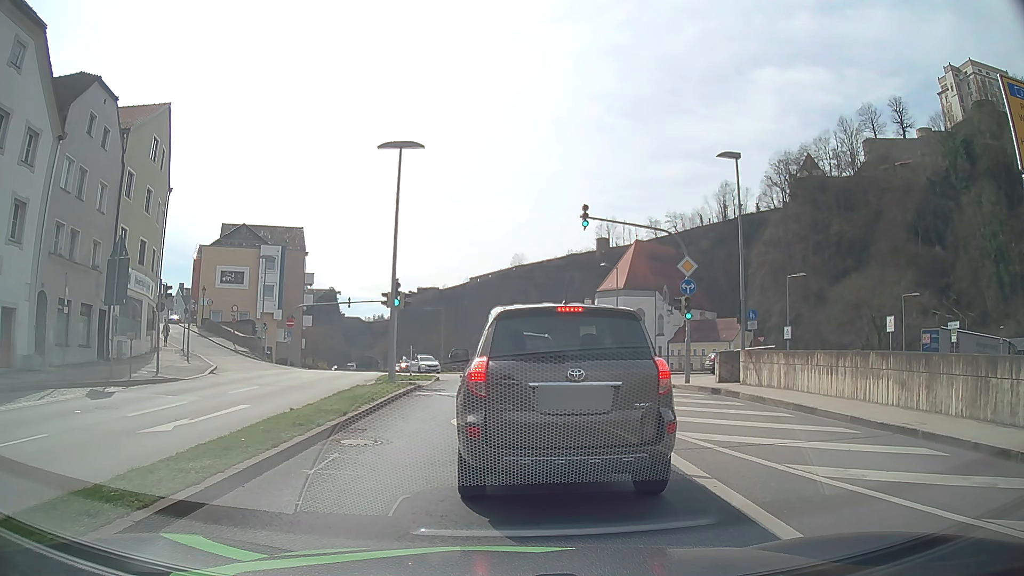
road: primary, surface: asphalt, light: Day
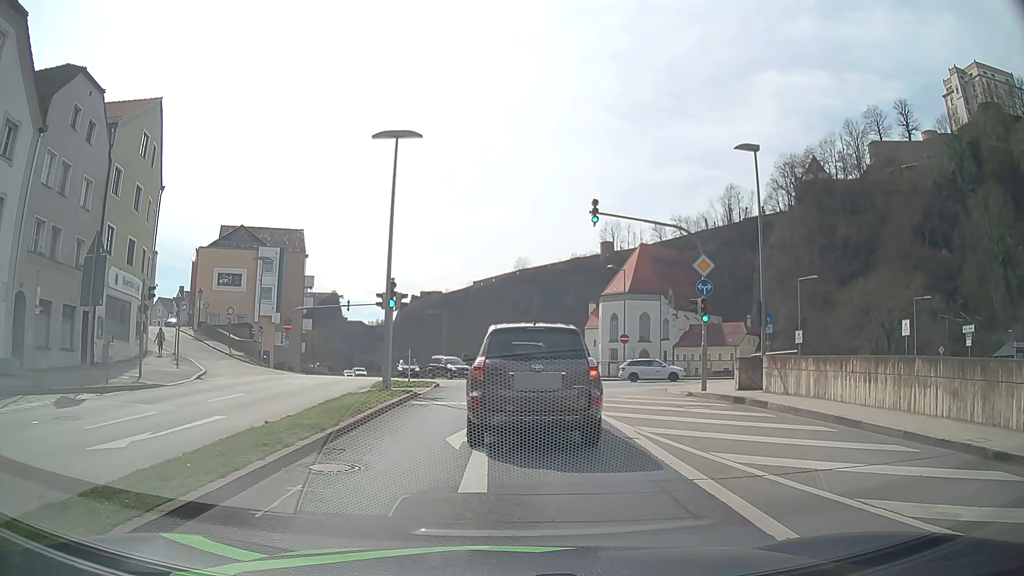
(0.0, +1.8) m; 0°
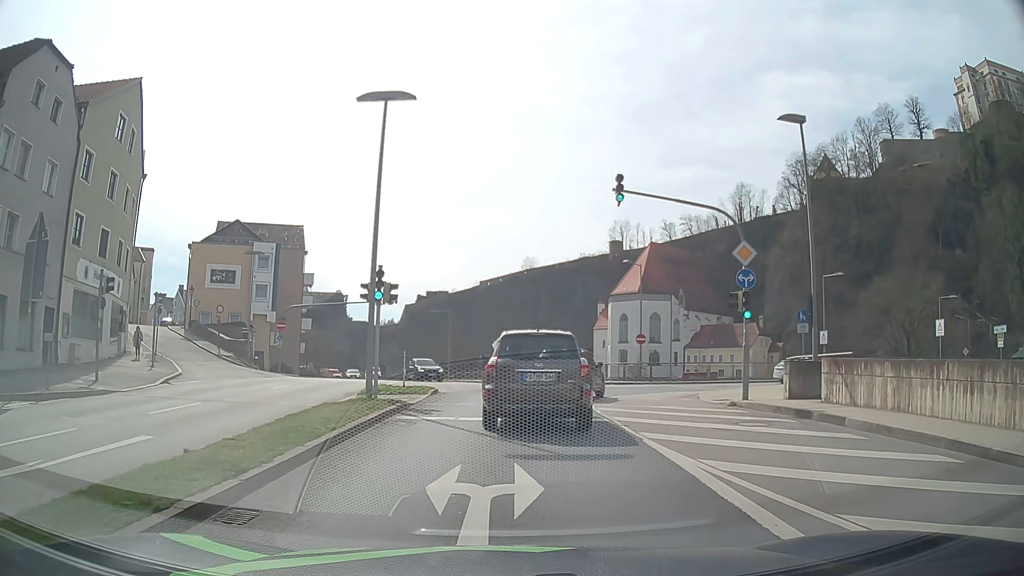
(0.0, +3.7) m; 0°
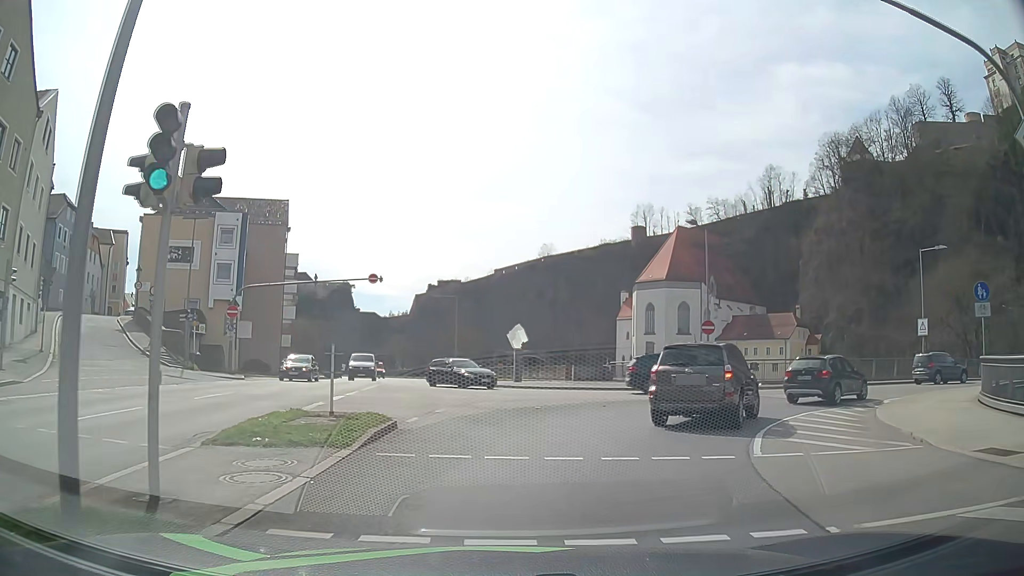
(-0.2, +12.7) m; -2°
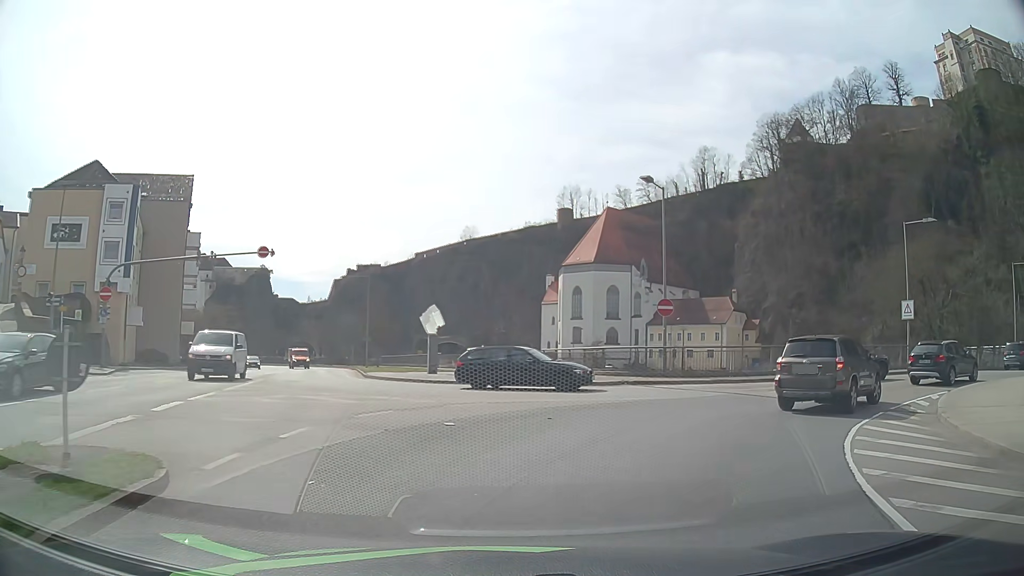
(+0.3, +6.4) m; +7°
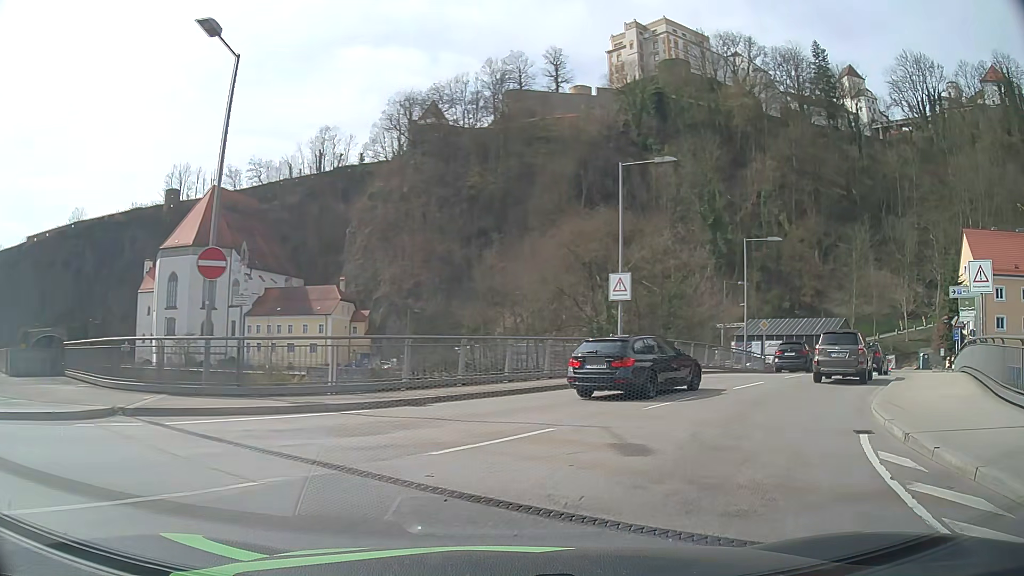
(+3.4, +13.0) m; +32°
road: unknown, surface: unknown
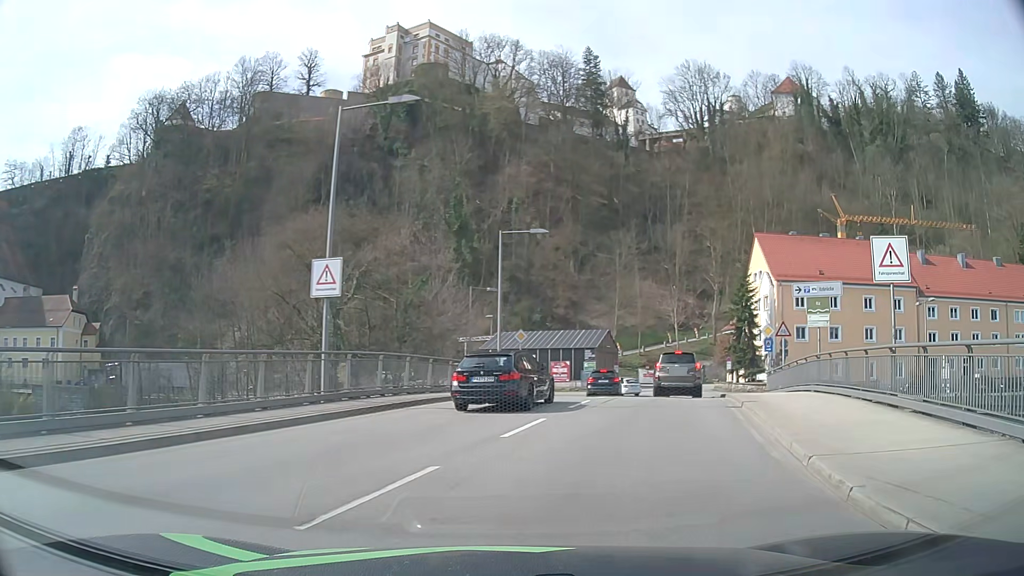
(+1.6, +7.9) m; +23°
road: primary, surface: asphalt
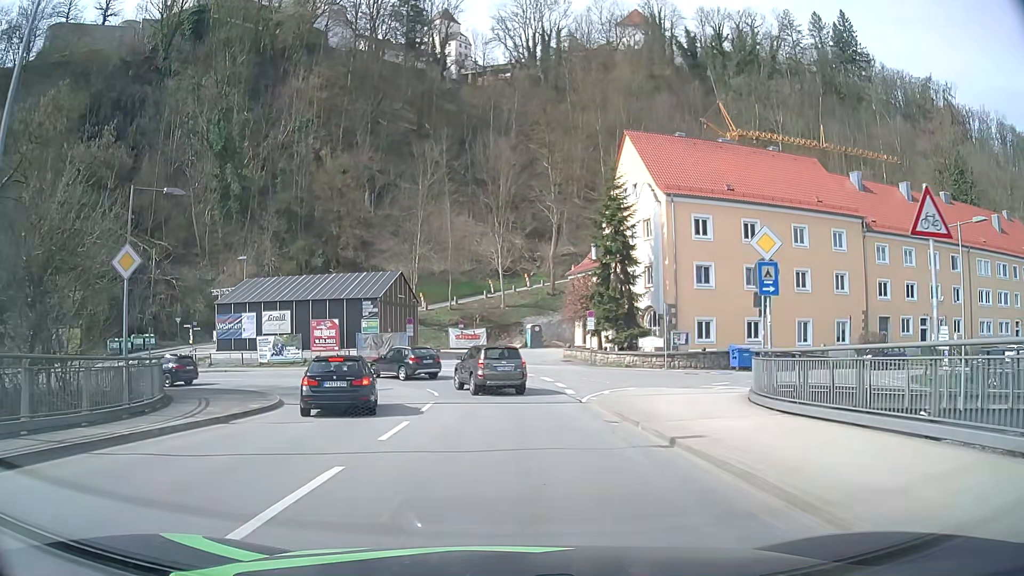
(+4.8, +23.8) m; +15°
(0, +10) (0, +20) (-3, +30) (-9, +37) (-18, +40) (-28, +40) (-38, +38) (-48, +36) (-58, +34) (-68, +32) m
